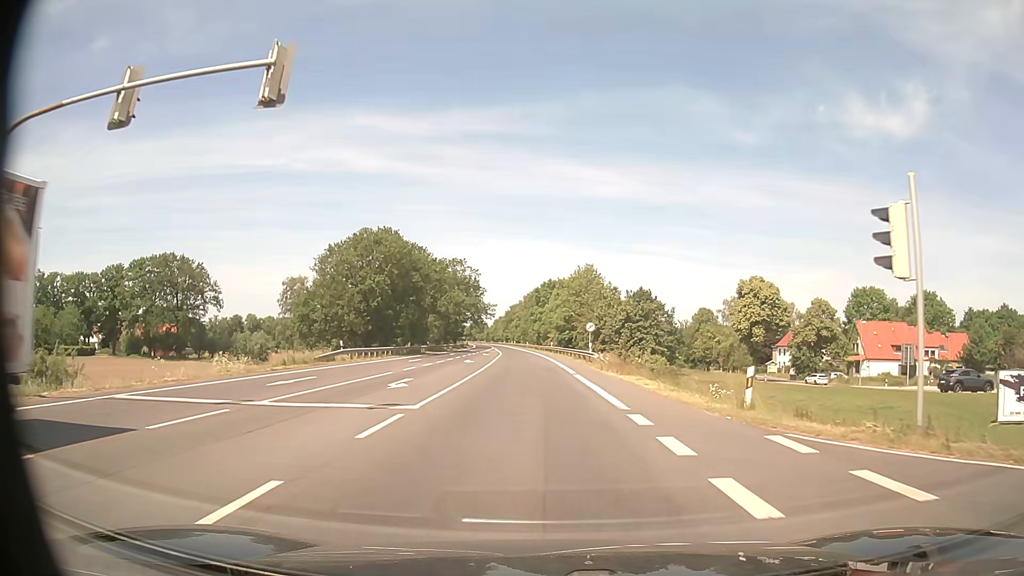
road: primary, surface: asphalt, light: Day
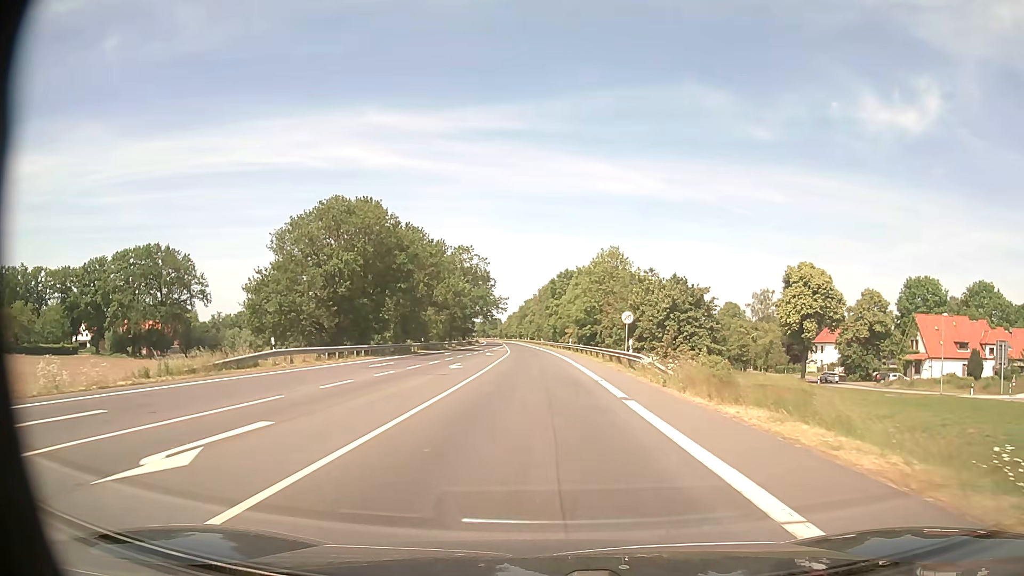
(-0.2, +14.1) m; -1°
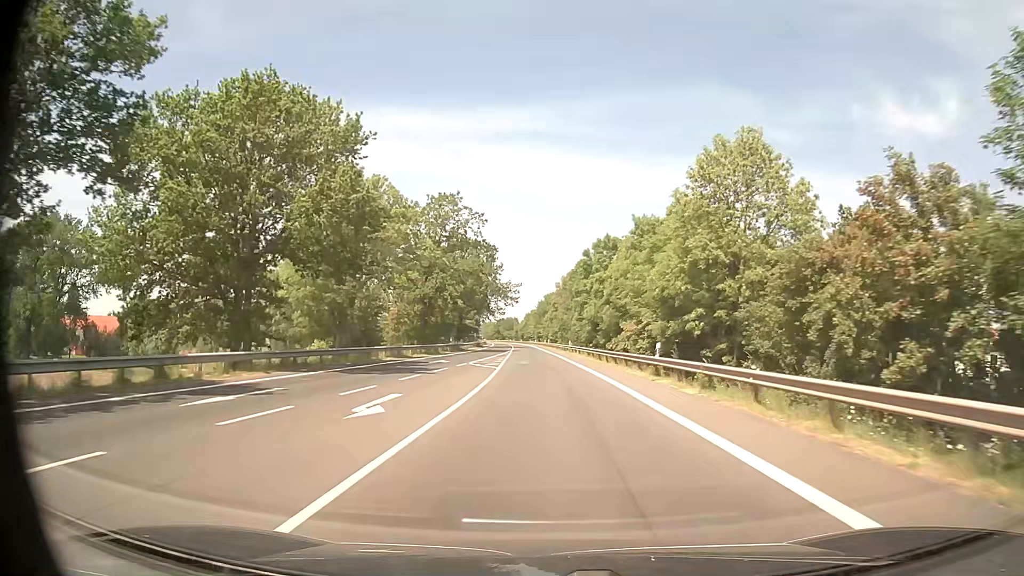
(-0.9, +45.1) m; -1°
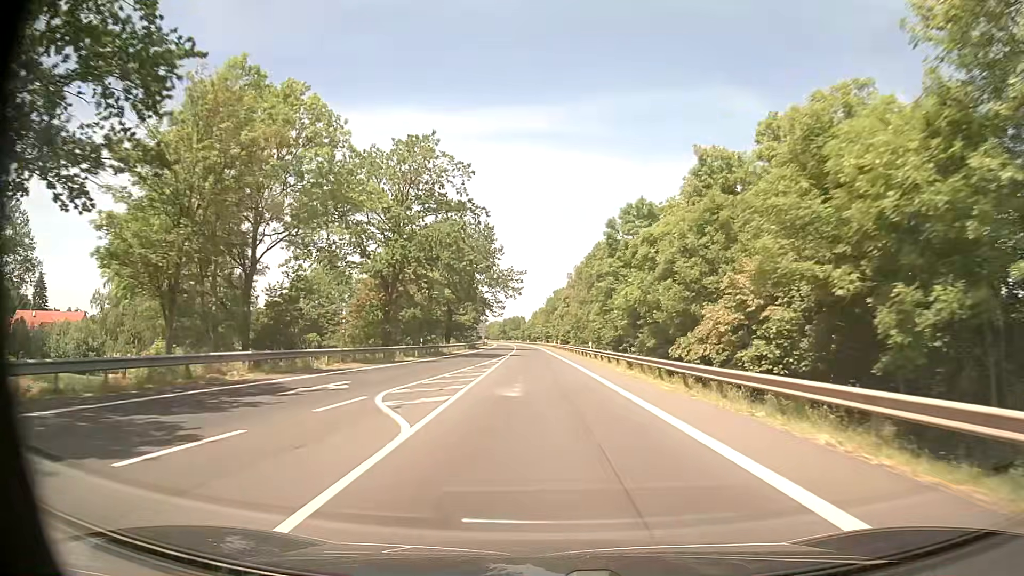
(-0.2, +22.3) m; -1°
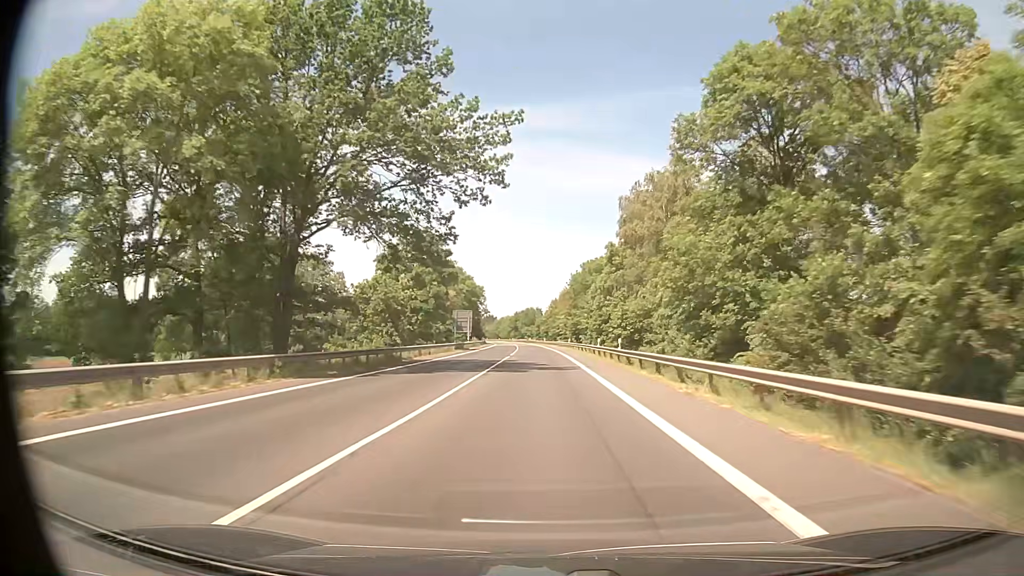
(-0.9, +64.5) m; -2°
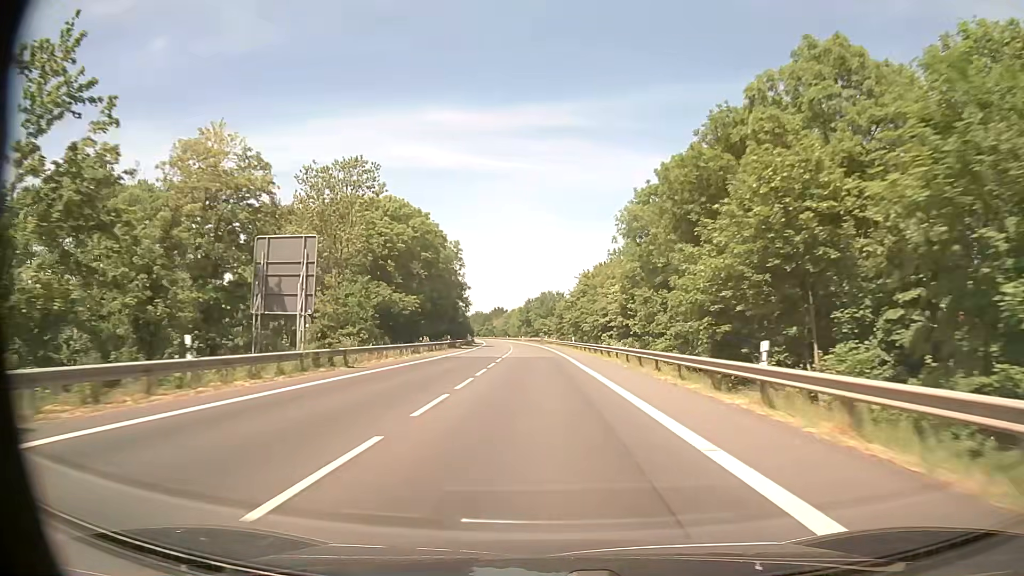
(-1.0, +72.5) m; -2°
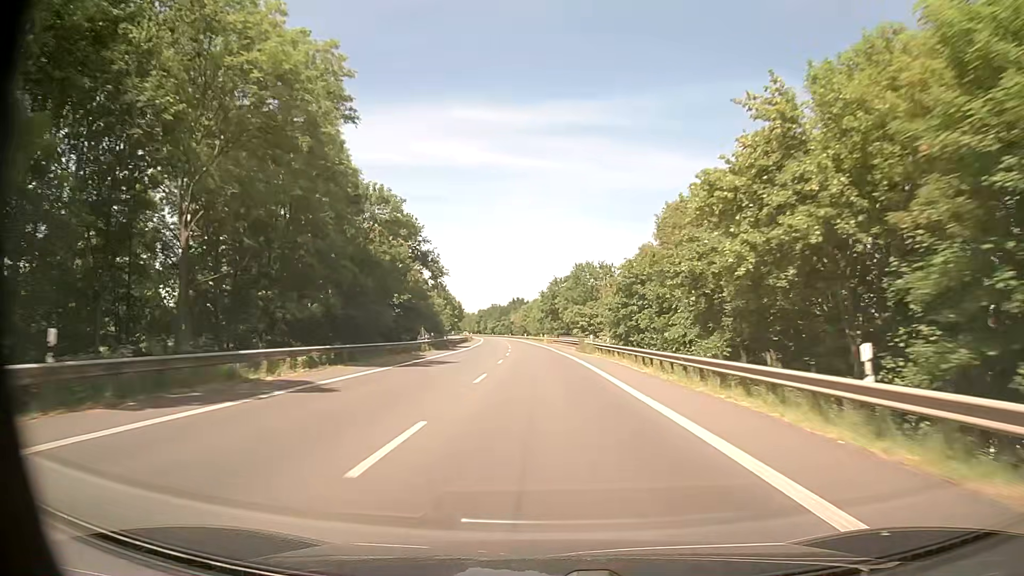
(-1.5, +60.3) m; -2°
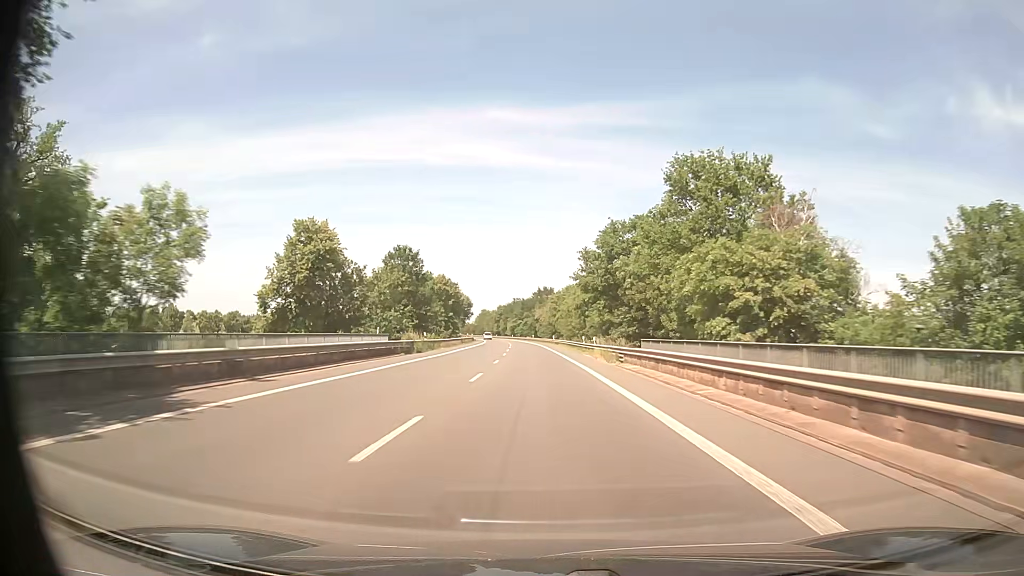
(-1.5, +60.1) m; -3°
(0, +10) (0, +20) (0, +30) (-1, +40) (-1, +50) (-1, +60) (-2, +70) (-2, +80) (-3, +90) (-4, +100) m
